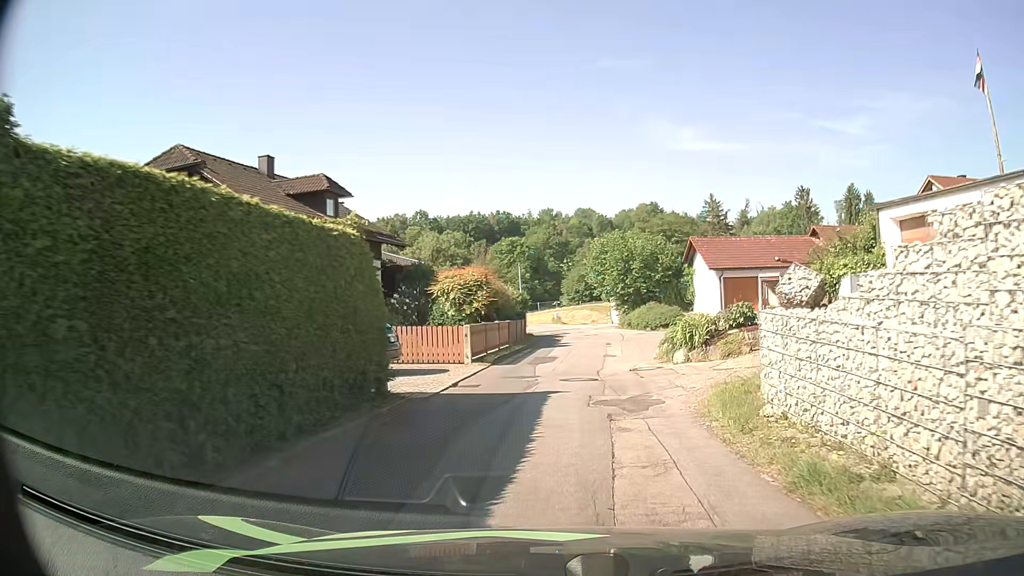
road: residential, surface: asphalt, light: Day
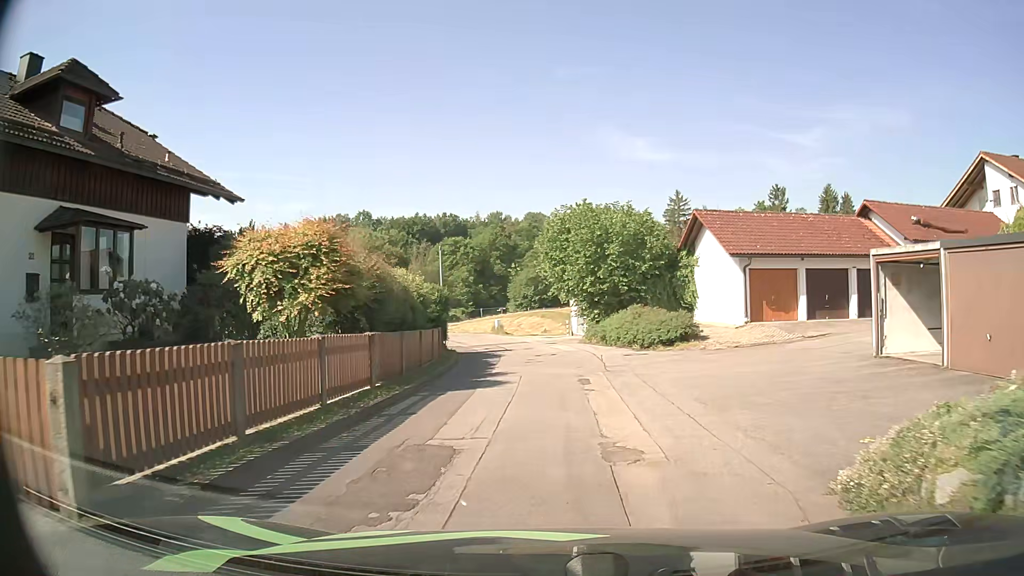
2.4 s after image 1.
(+0.2, +14.4) m; +4°
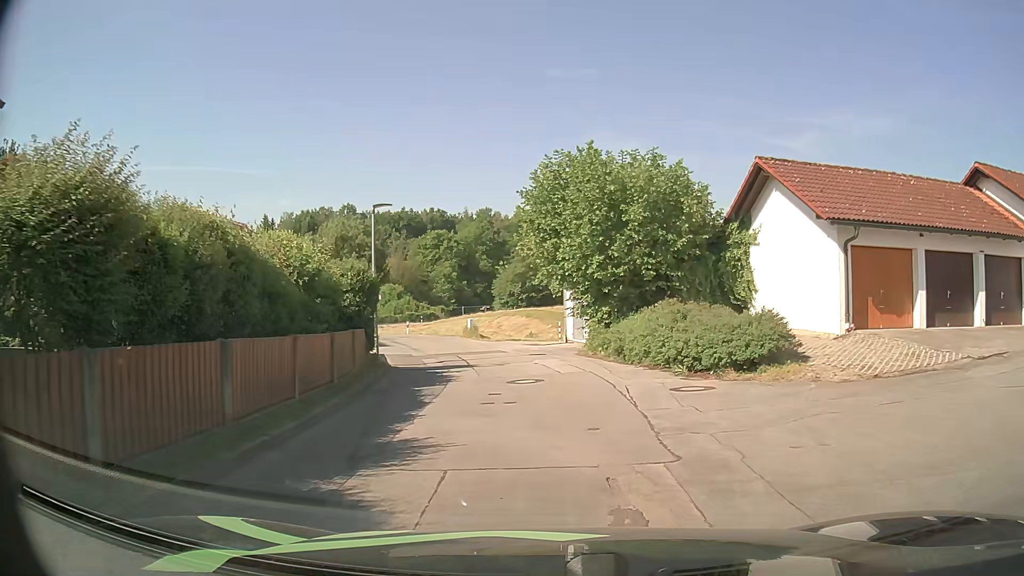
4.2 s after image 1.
(0.0, +10.3) m; 0°
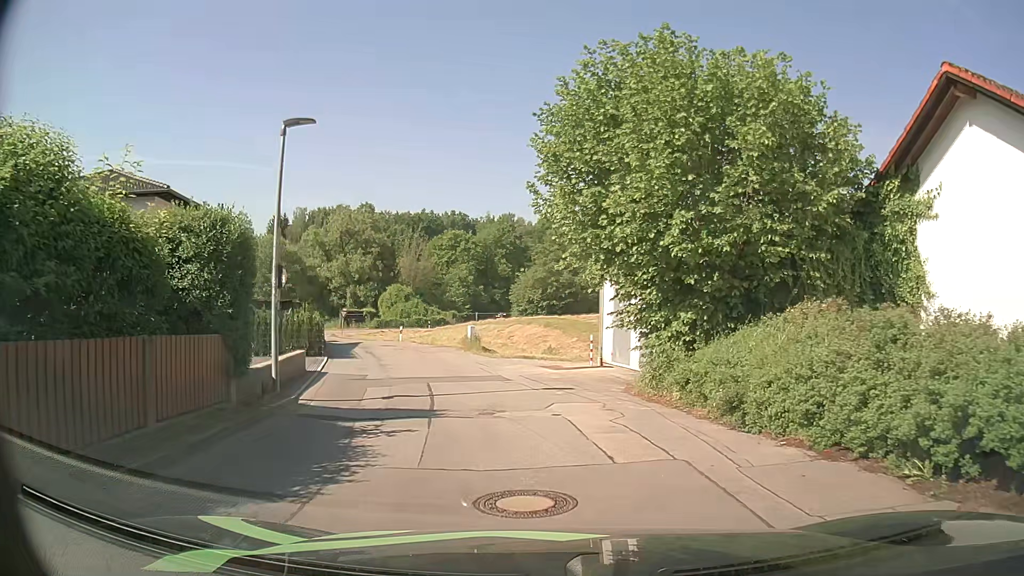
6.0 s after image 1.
(-0.1, +9.1) m; -2°
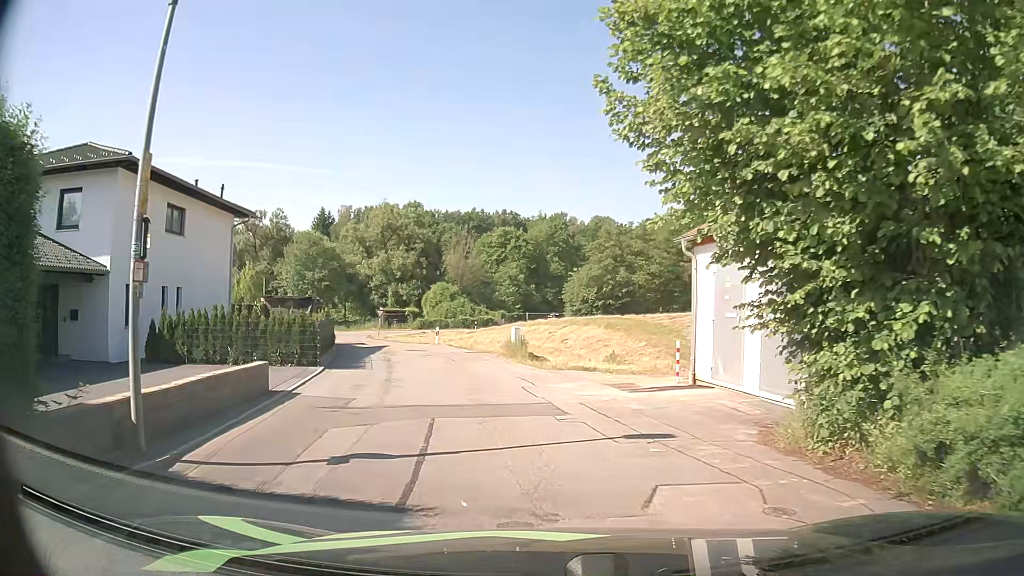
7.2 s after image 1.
(-0.2, +5.7) m; -5°
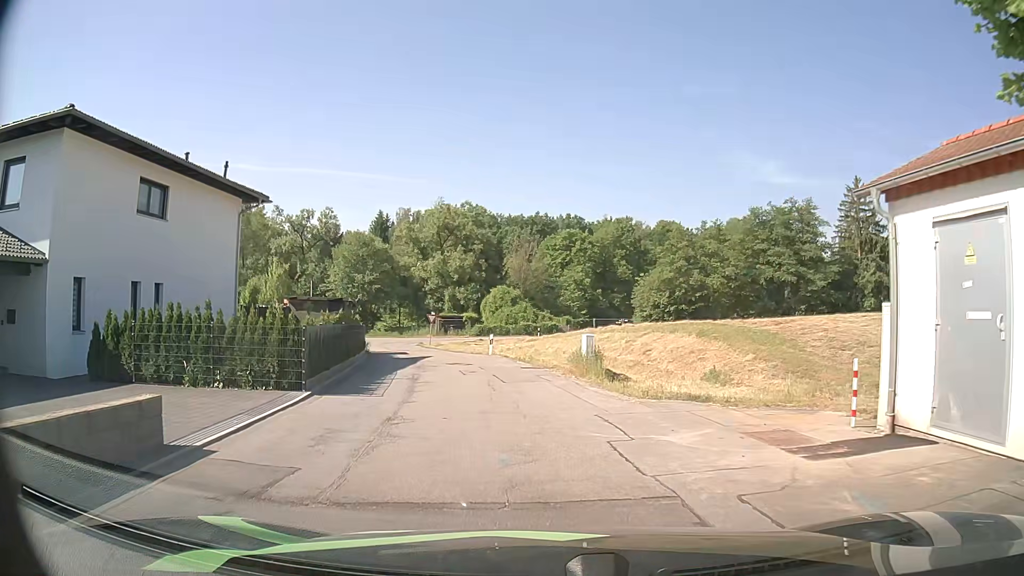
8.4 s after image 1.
(-0.2, +5.9) m; -4°
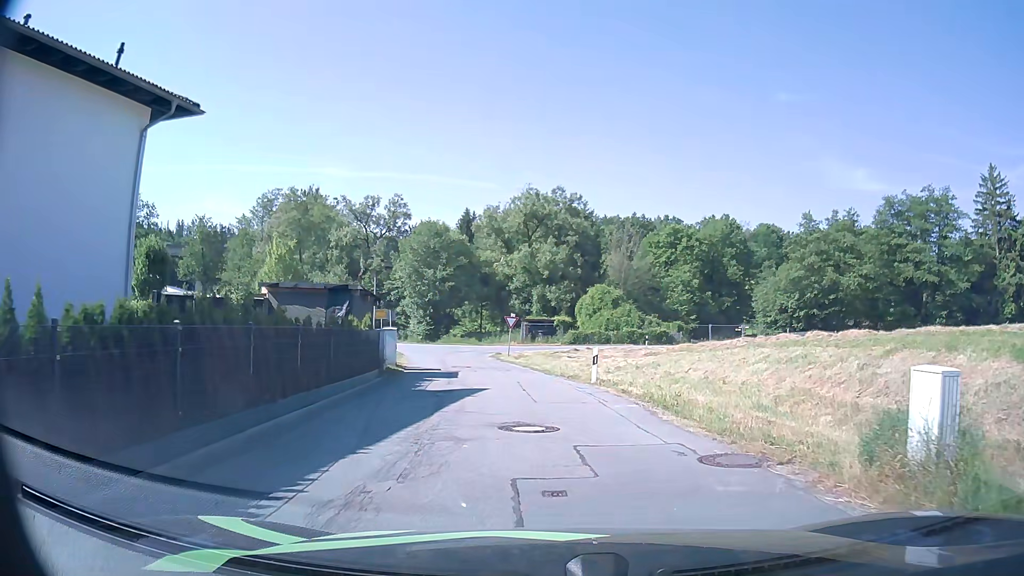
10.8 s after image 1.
(-1.3, +12.9) m; -9°
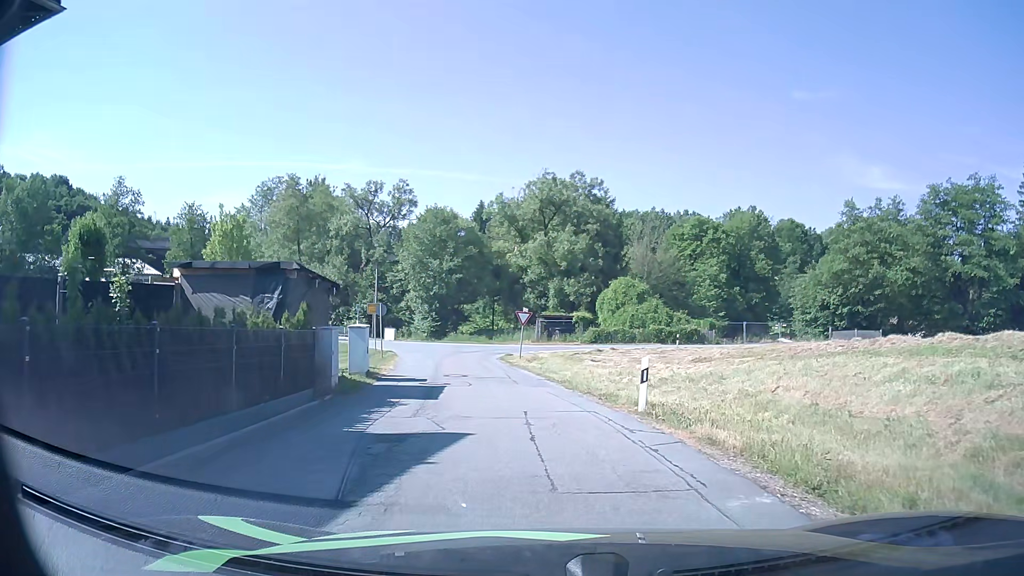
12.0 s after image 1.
(0.0, +6.4) m; 0°
(0, +10) (-2, +20) (-4, +30) (-6, +39) (-9, +49) (-15, +57) (-22, +64) (-30, +70) (-37, +77) (-44, +84) m
